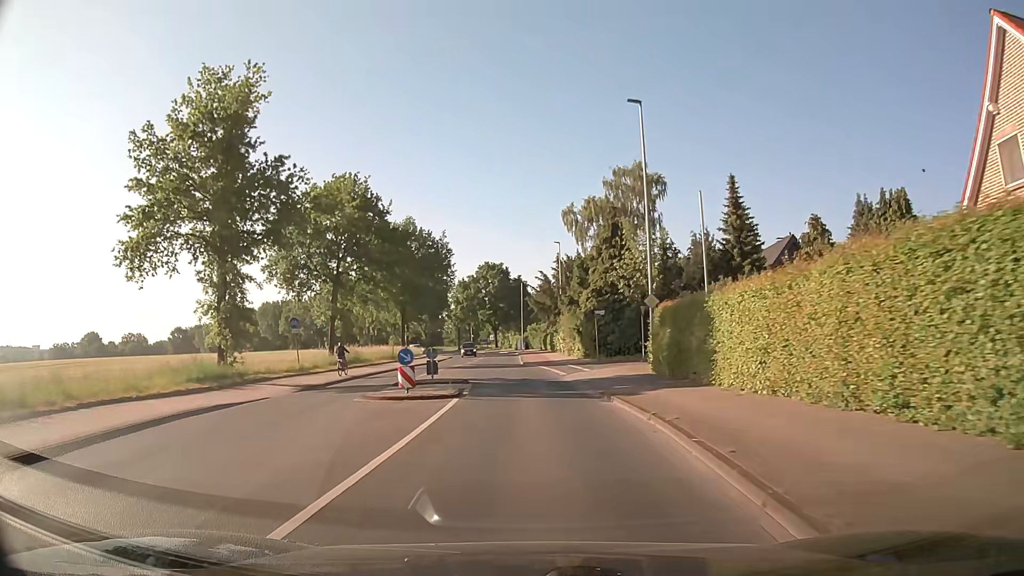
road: secondary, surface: asphalt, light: Day
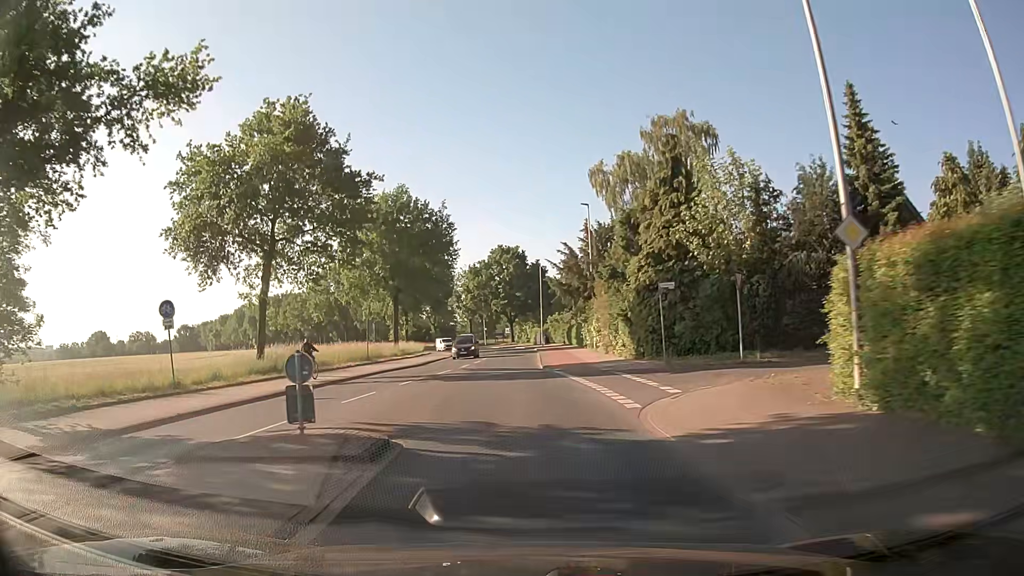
(0.0, +15.2) m; -1°
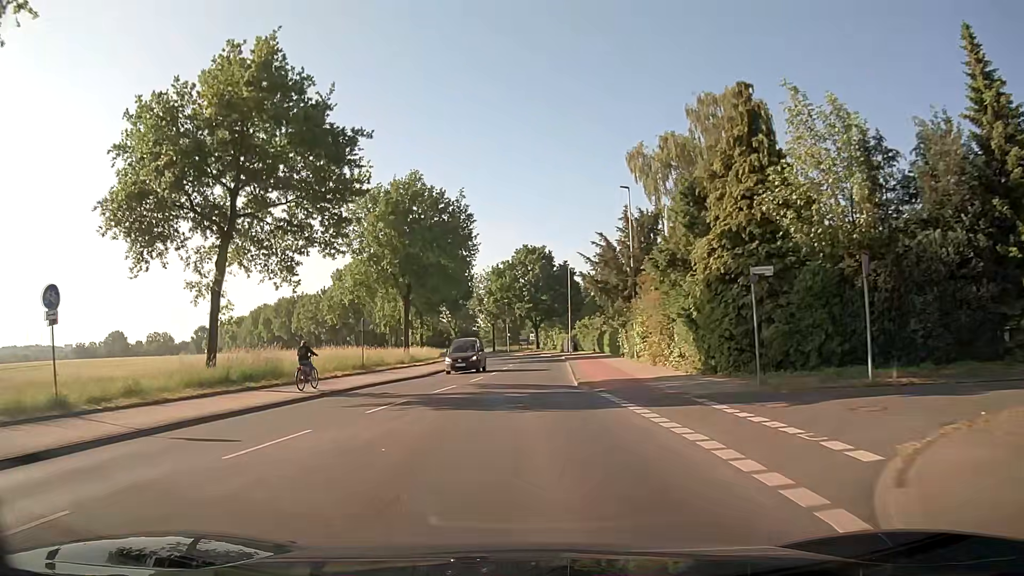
(-0.2, +7.6) m; -3°
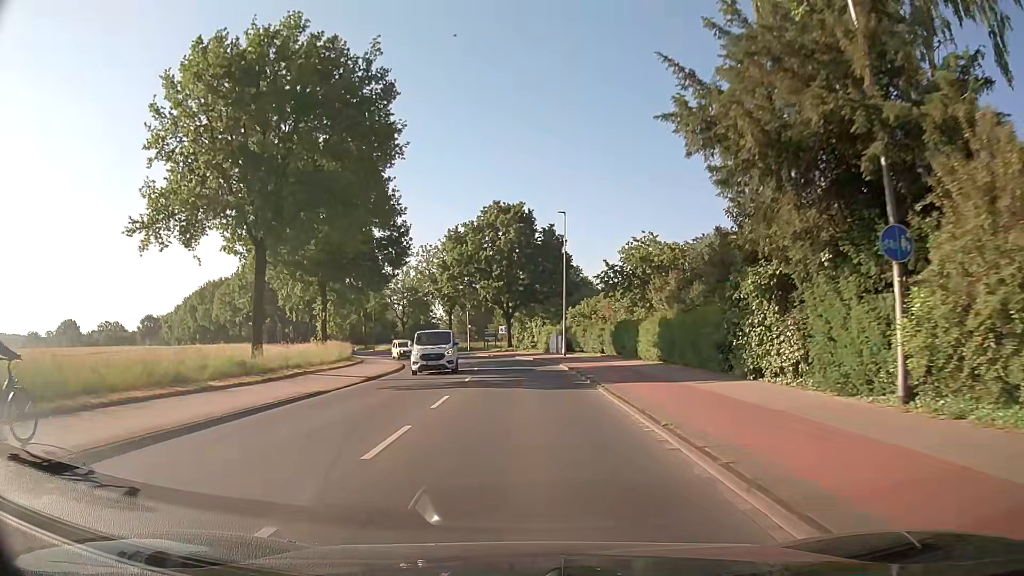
(-0.1, +30.4) m; +2°
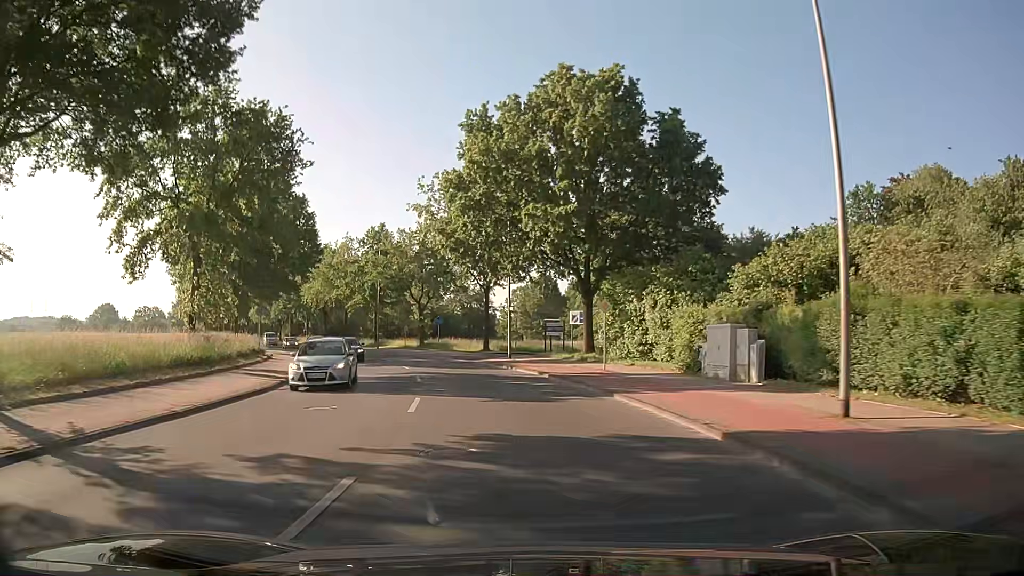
(-1.0, +38.0) m; -6°
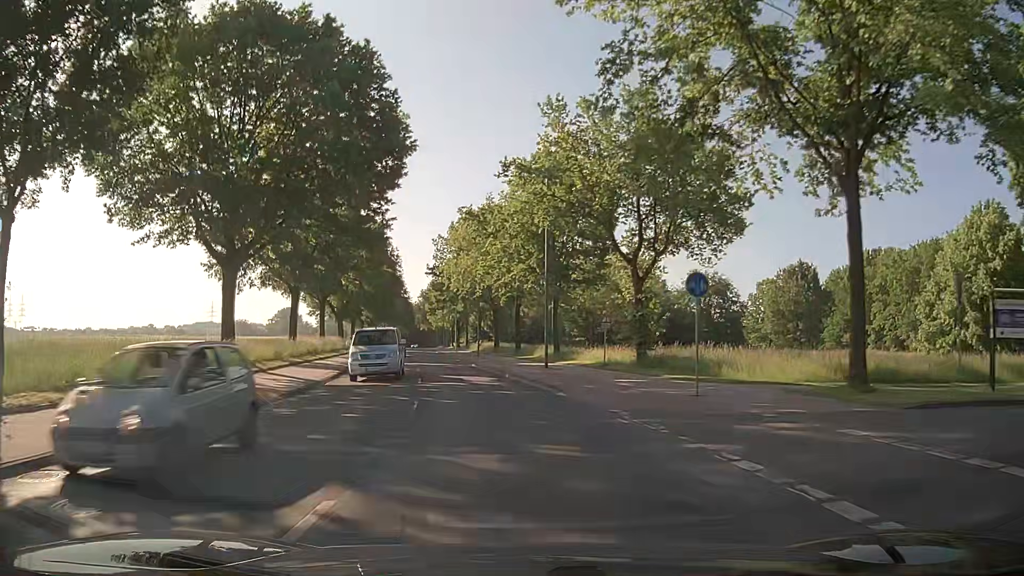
(-5.4, +37.4) m; -19°
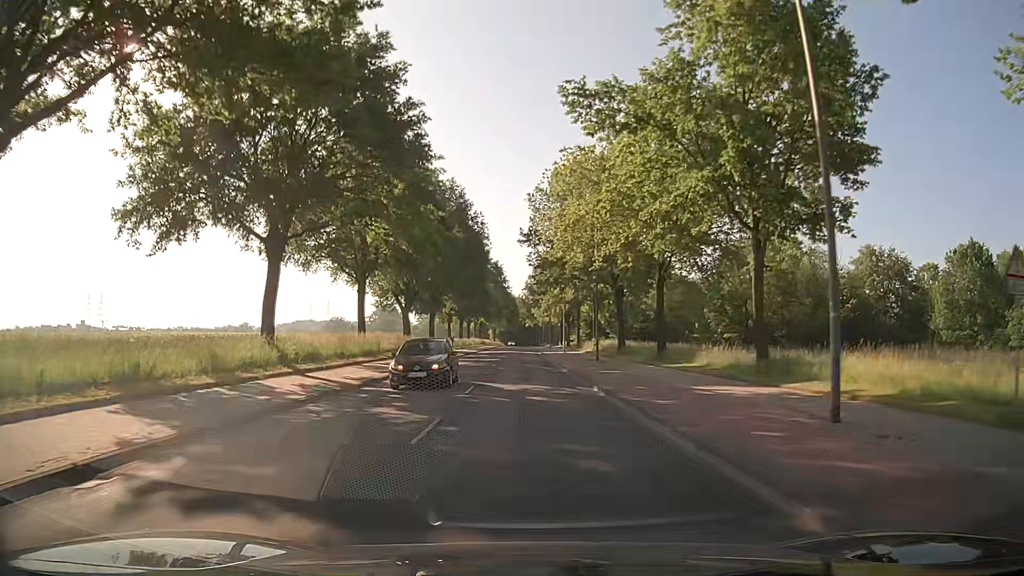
(-1.9, +22.7) m; -9°
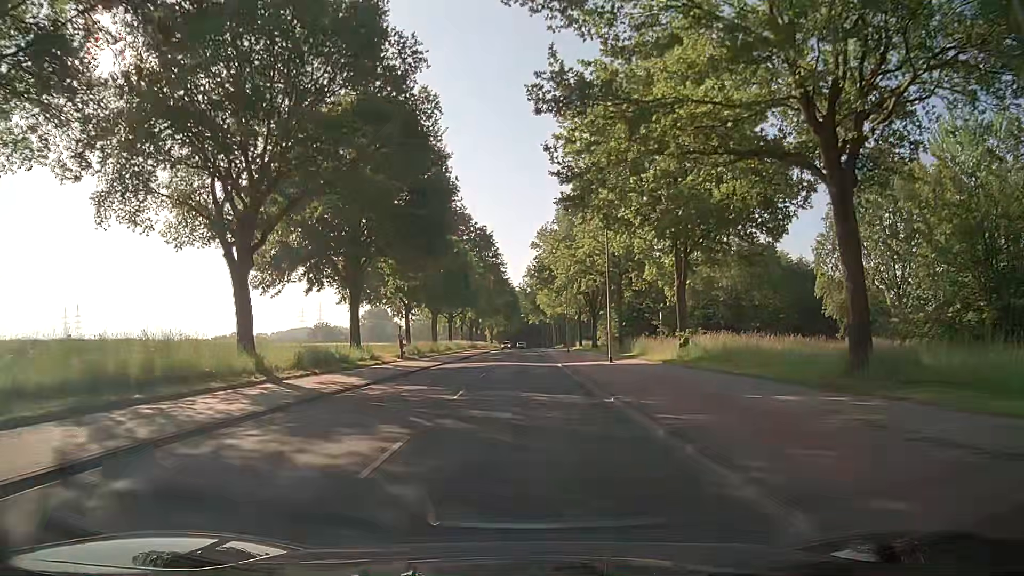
(-0.2, +38.3) m; 0°
(0, +10) (0, +20) (0, +30) (0, +40) (-1, +50) (-1, +60) (-1, +70) (-1, +80) (-1, +90) (-1, +100) m
